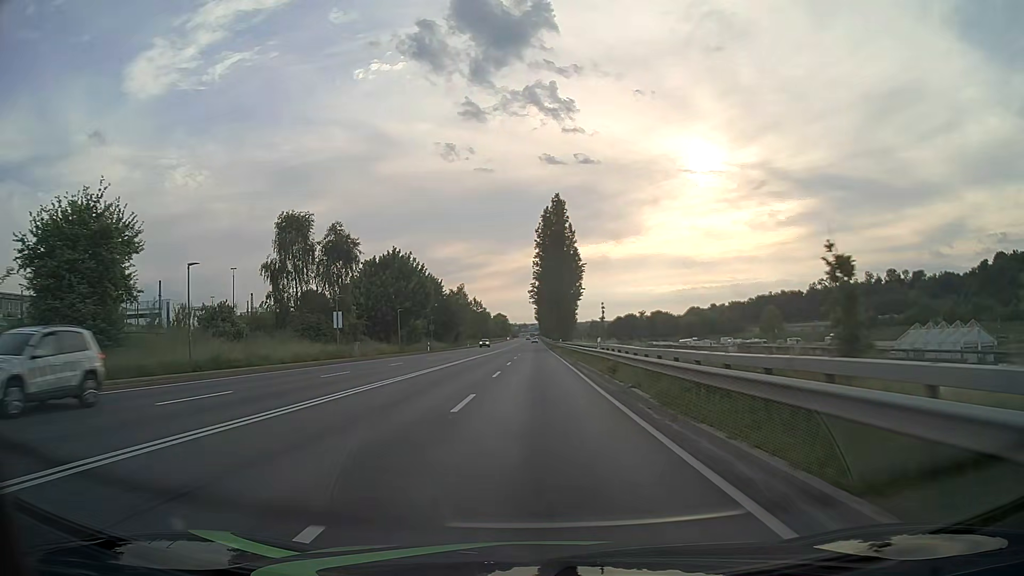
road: primary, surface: asphalt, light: Day
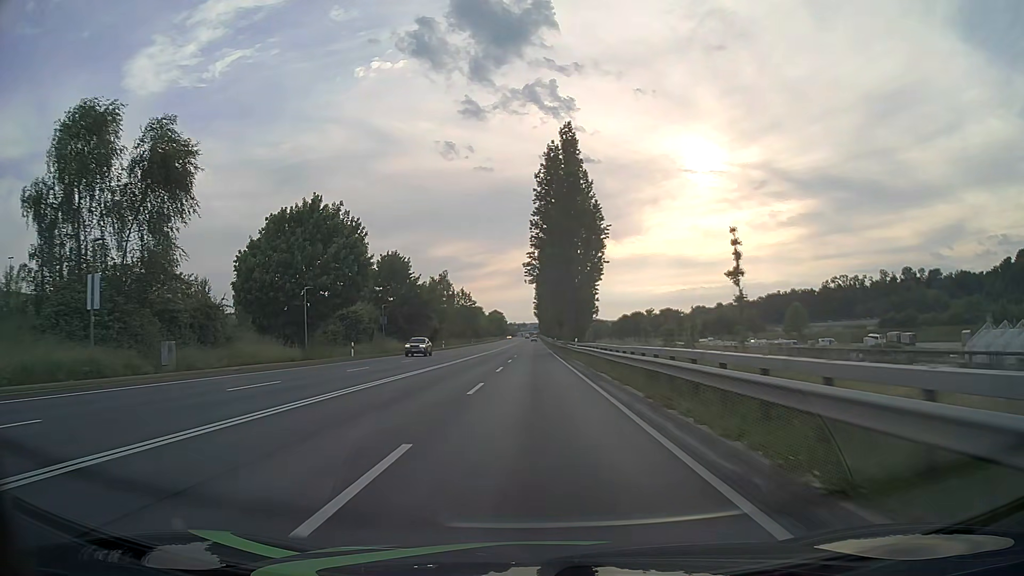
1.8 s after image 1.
(0.0, +32.2) m; 0°
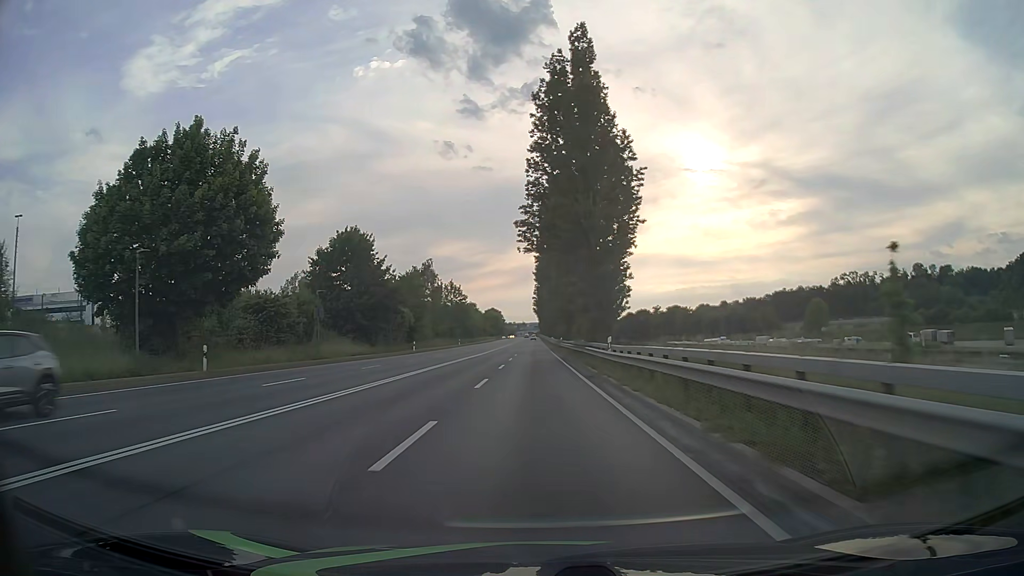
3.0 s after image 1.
(0.0, +21.5) m; 0°
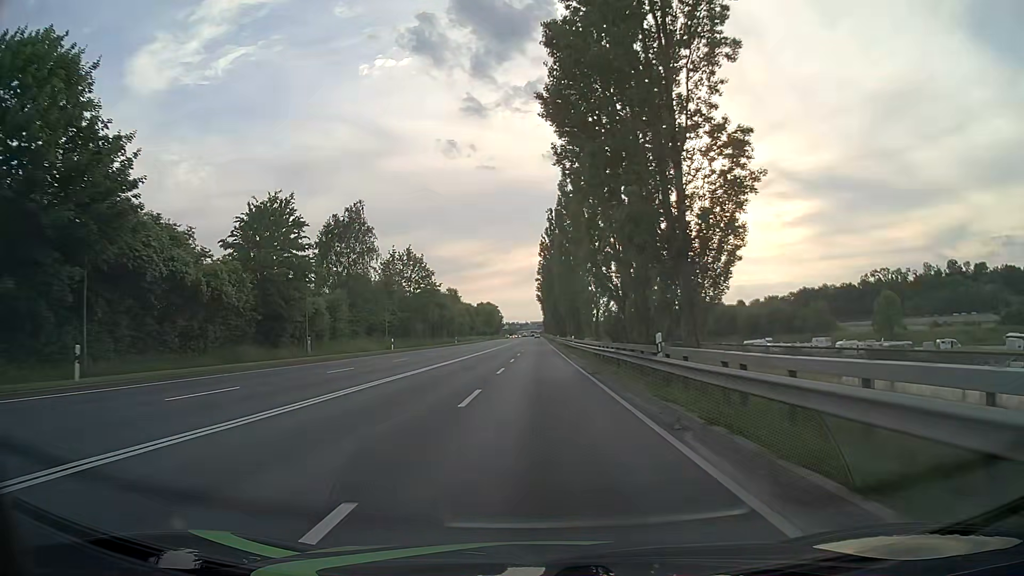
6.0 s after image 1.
(-0.3, +53.7) m; 0°
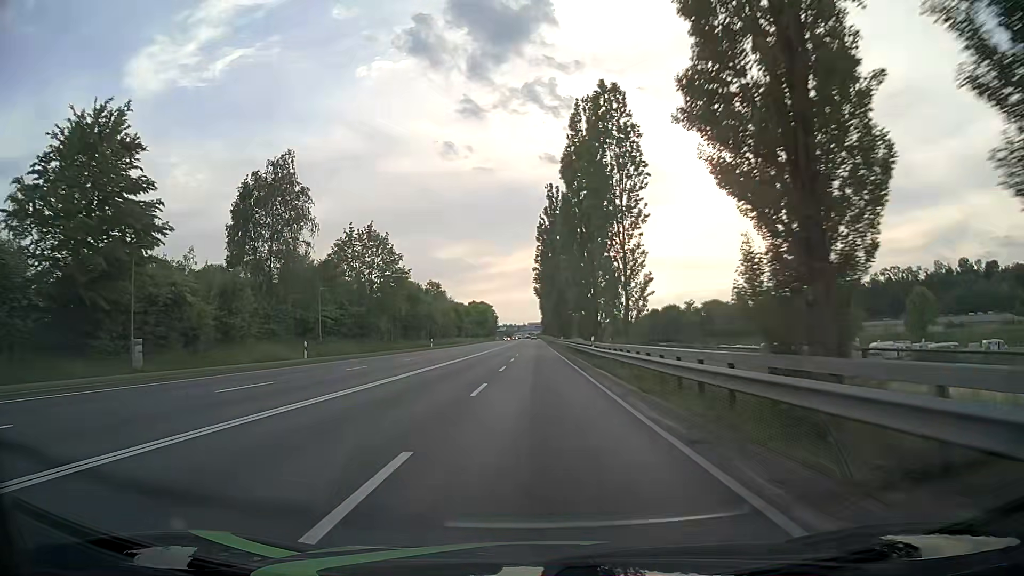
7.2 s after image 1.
(0.0, +21.5) m; 0°
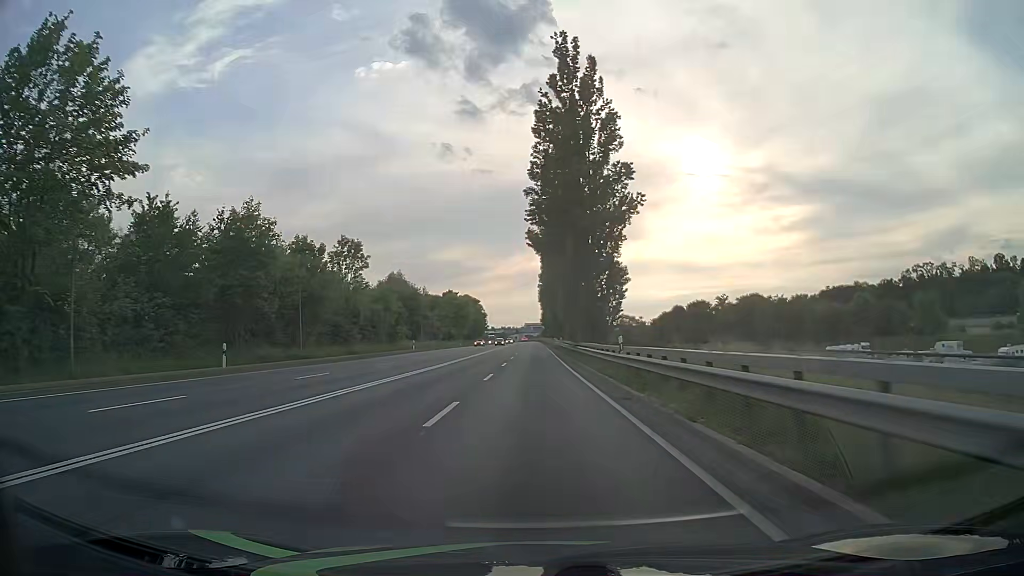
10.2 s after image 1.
(+0.4, +53.6) m; +1°
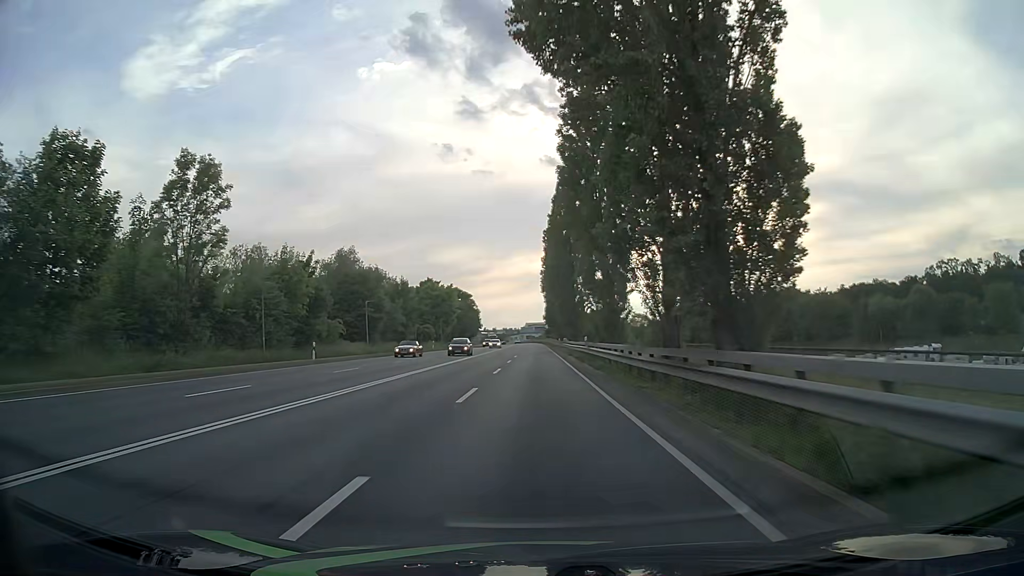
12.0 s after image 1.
(-0.3, +32.2) m; -1°
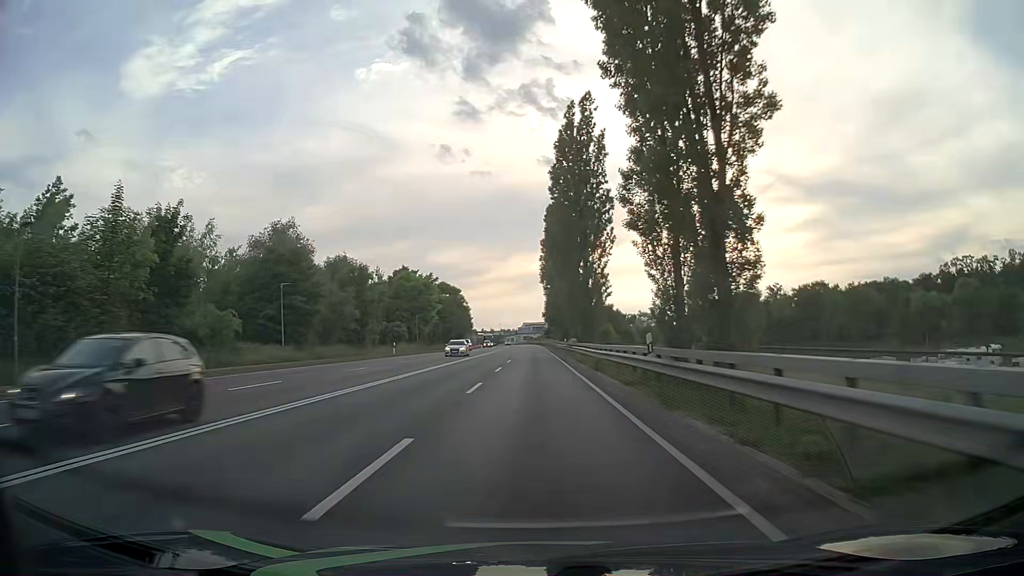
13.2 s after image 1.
(0.0, +21.5) m; 0°
(0, +10) (0, +20) (0, +30) (0, +40) (0, +50) (0, +60) (0, +70) (-1, +80) (-1, +90) (-1, +100) m
